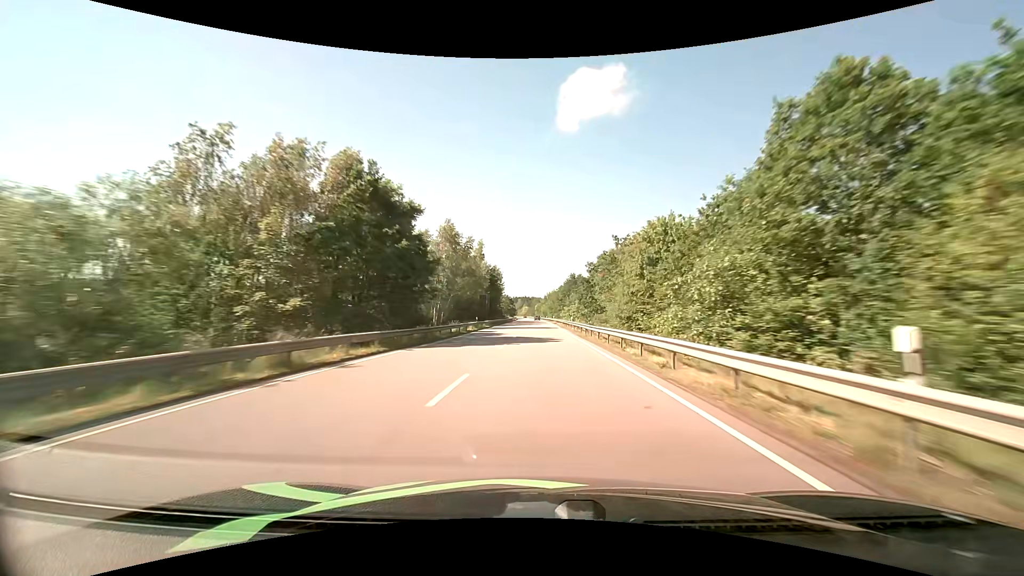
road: primary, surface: asphalt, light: Day
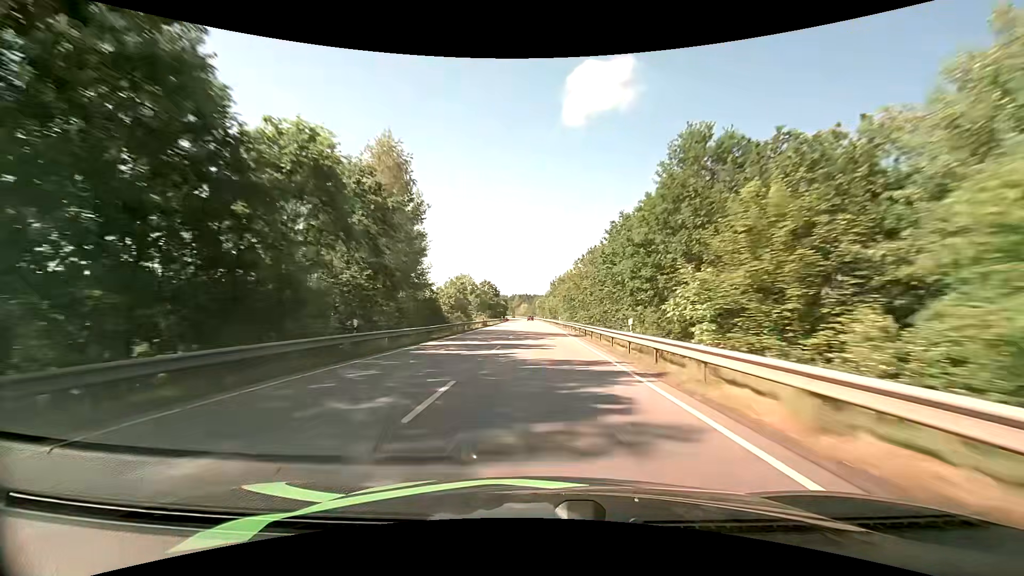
(+0.2, +87.1) m; 0°
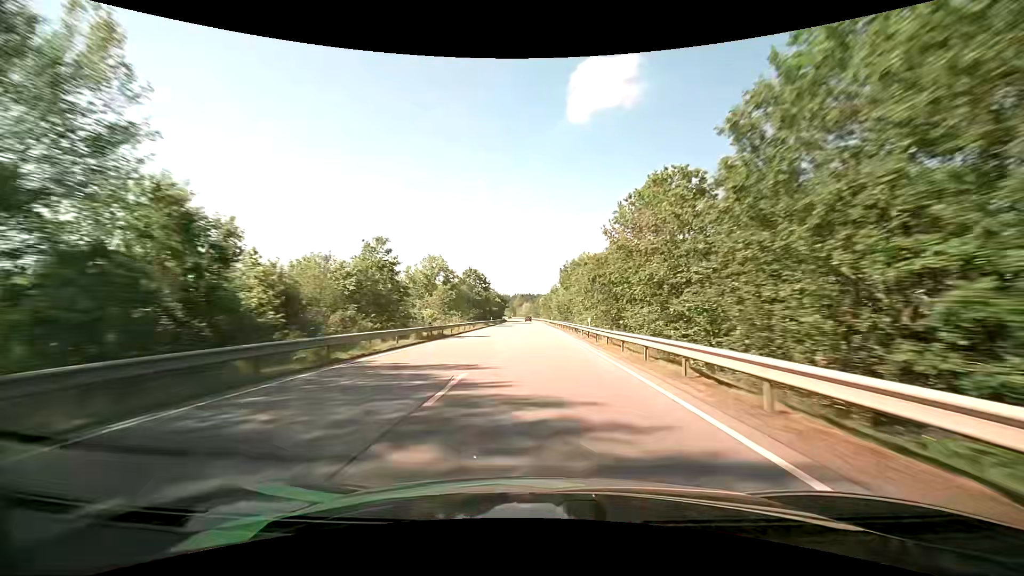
(-0.2, +34.8) m; -1°
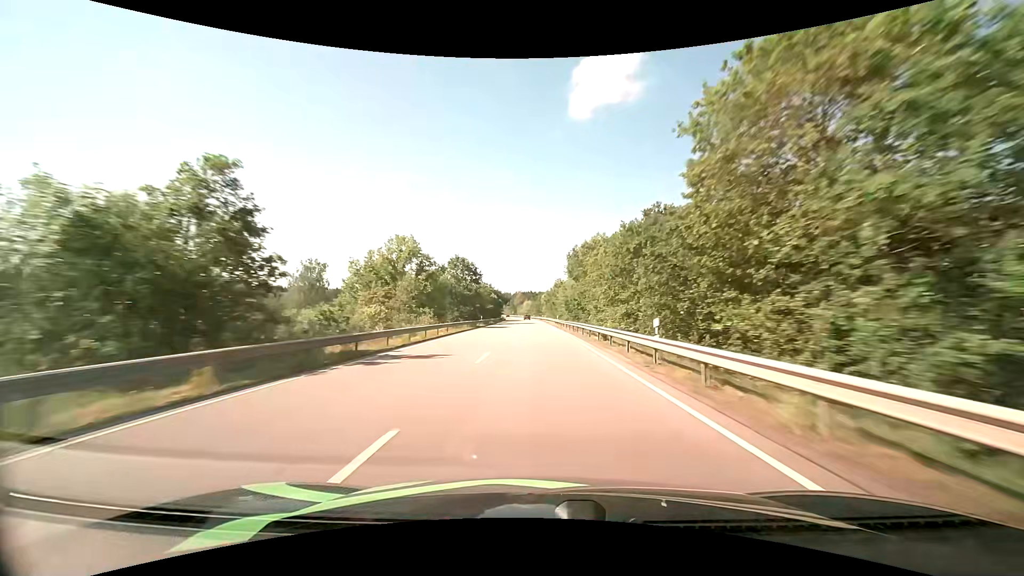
(0.0, +17.4) m; 0°
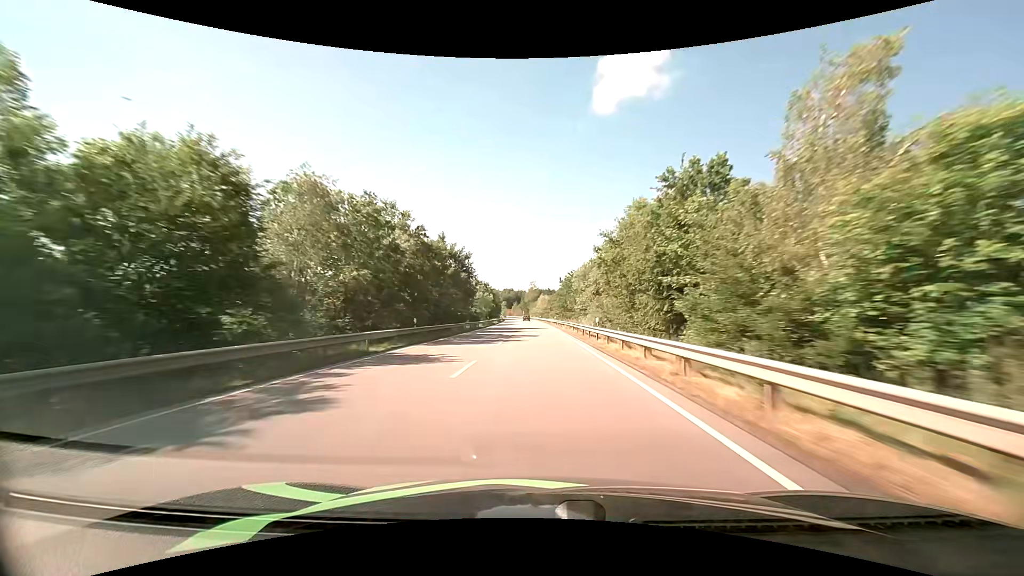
(-1.3, +87.1) m; -2°
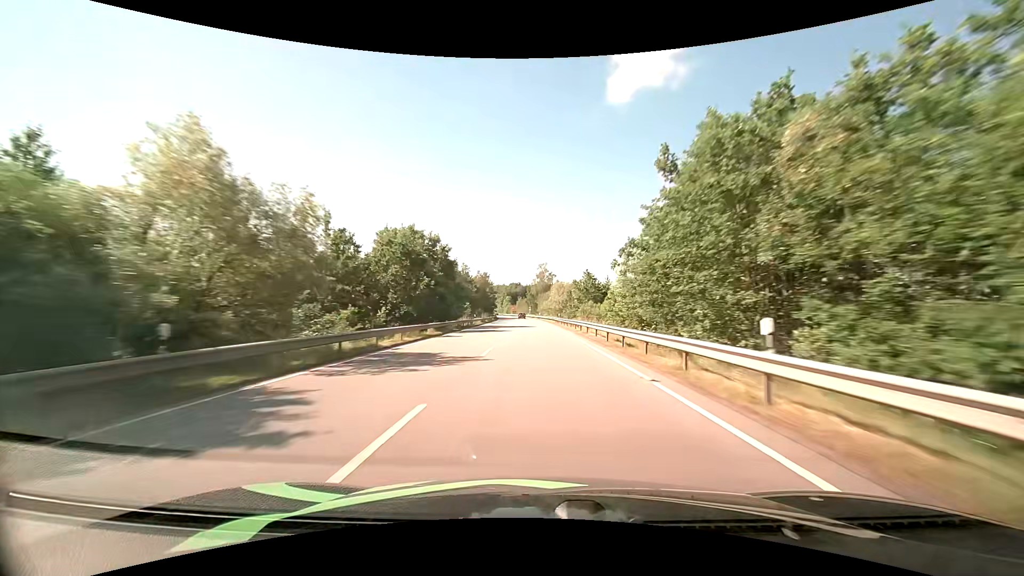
(-0.9, +67.2) m; -1°
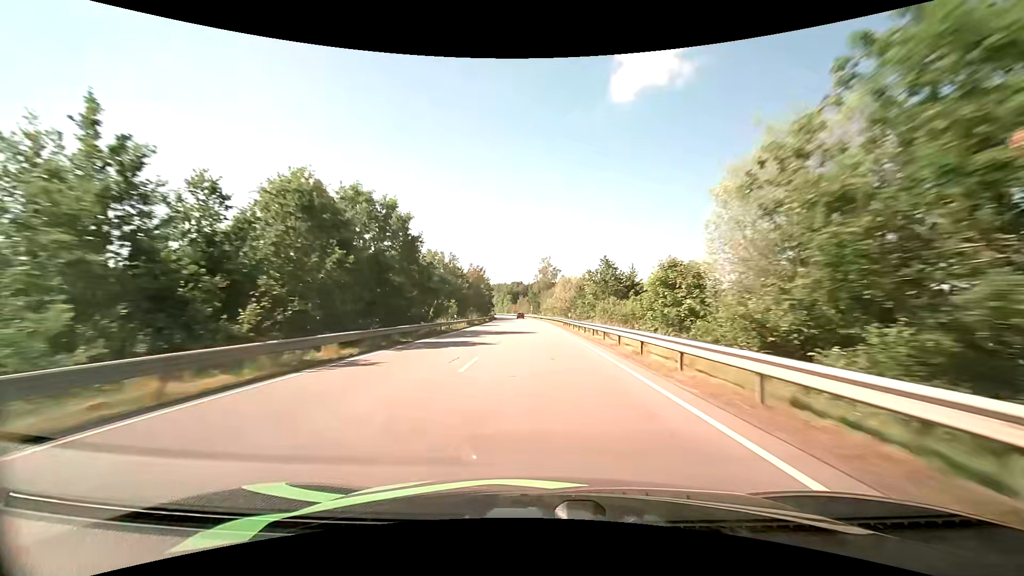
(-0.1, +15.9) m; 0°
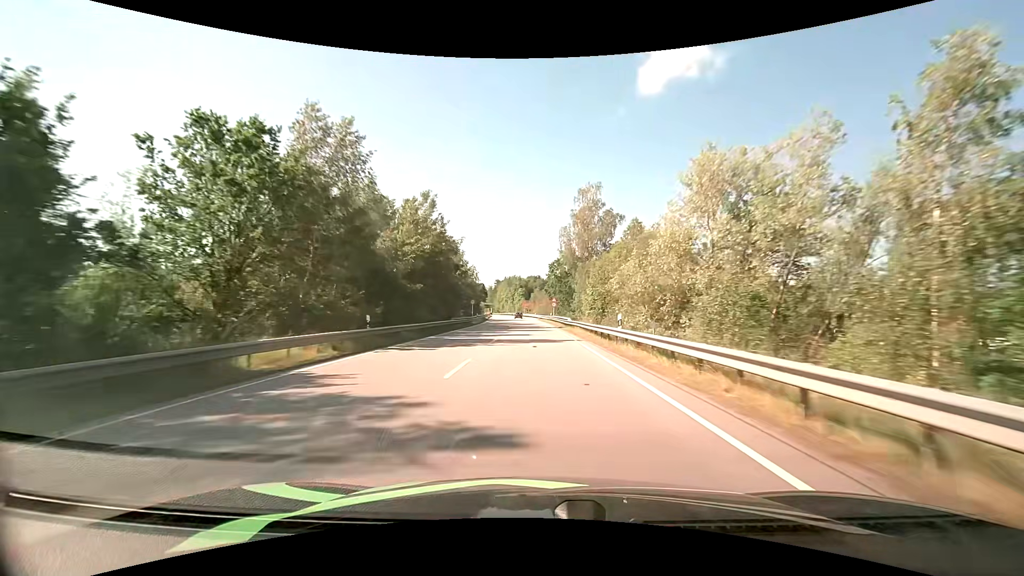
(-1.4, +72.5) m; -2°
(0, +10) (0, +20) (0, +30) (0, +40) (-1, +50) (-1, +60) (-2, +70) (-2, +80) (-3, +90) (-3, +100) m
